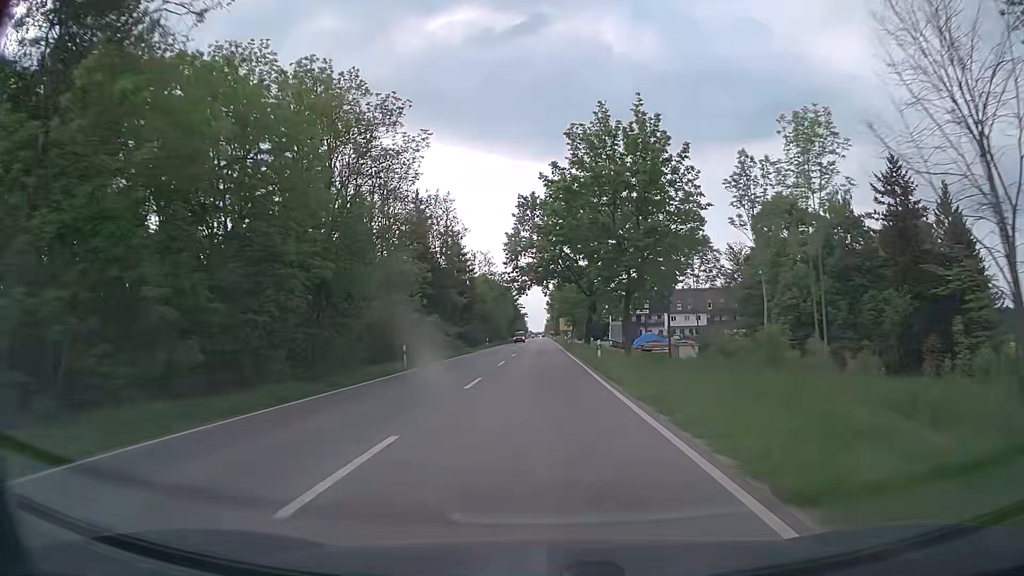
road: secondary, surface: asphalt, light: Day
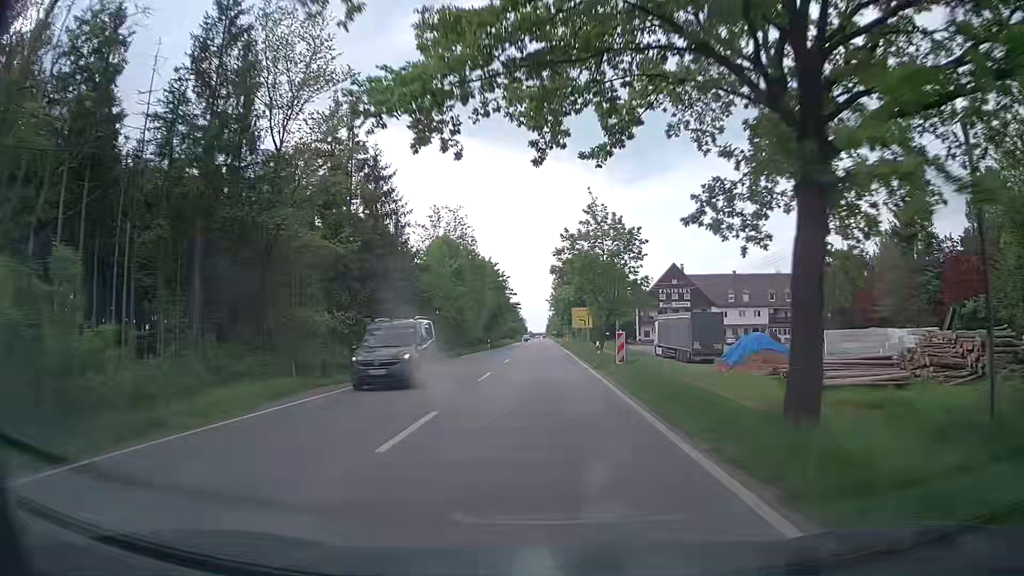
(-0.1, +45.0) m; 0°
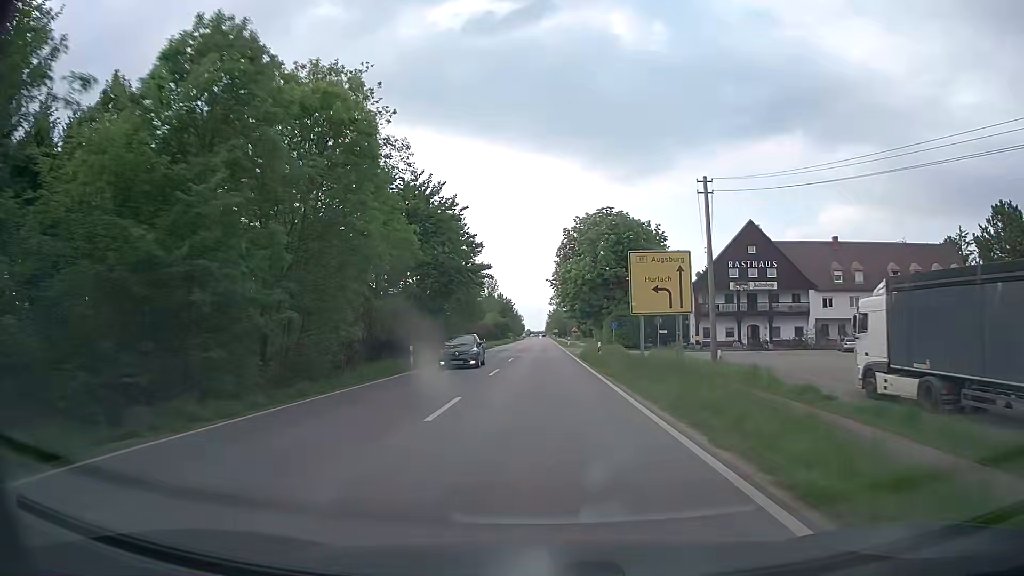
(+0.1, +45.0) m; 0°
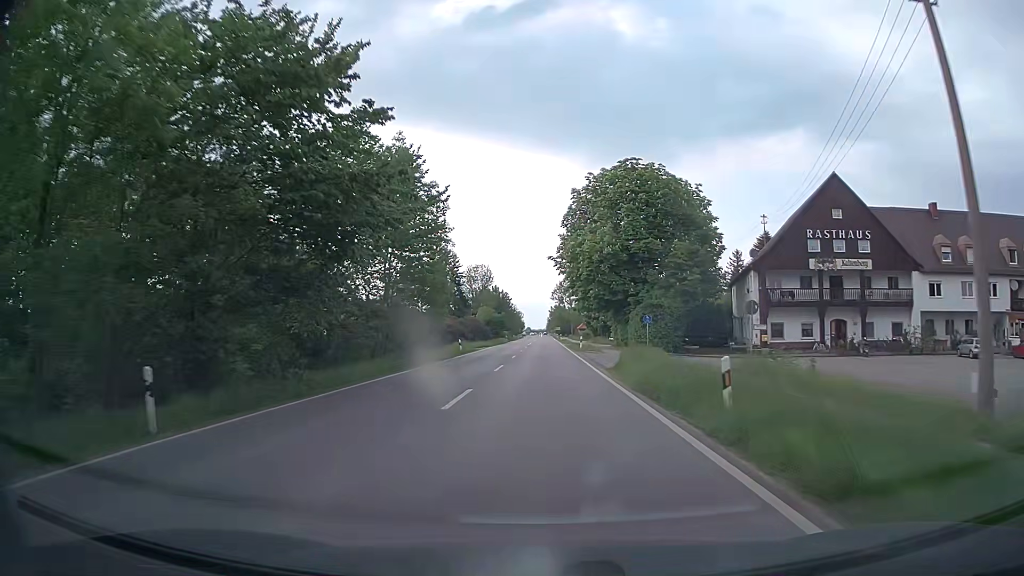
(0.0, +22.6) m; 0°
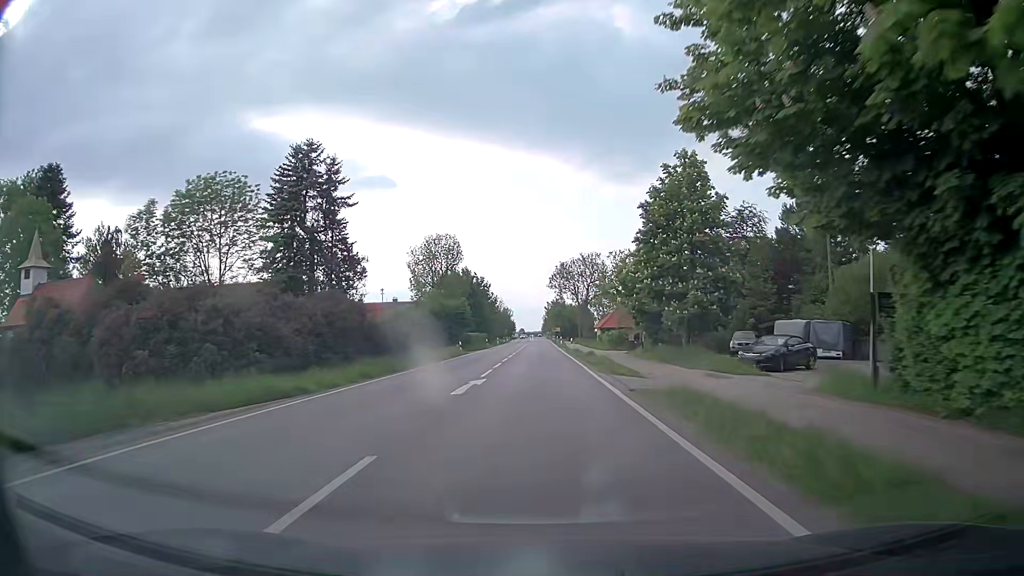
(+0.1, +56.5) m; 0°
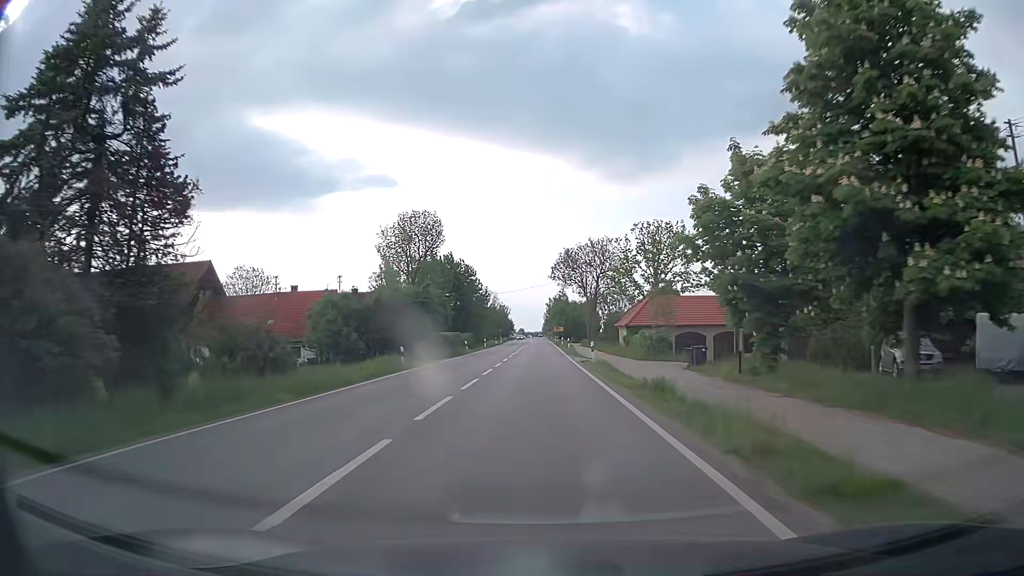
(0.0, +22.6) m; 0°
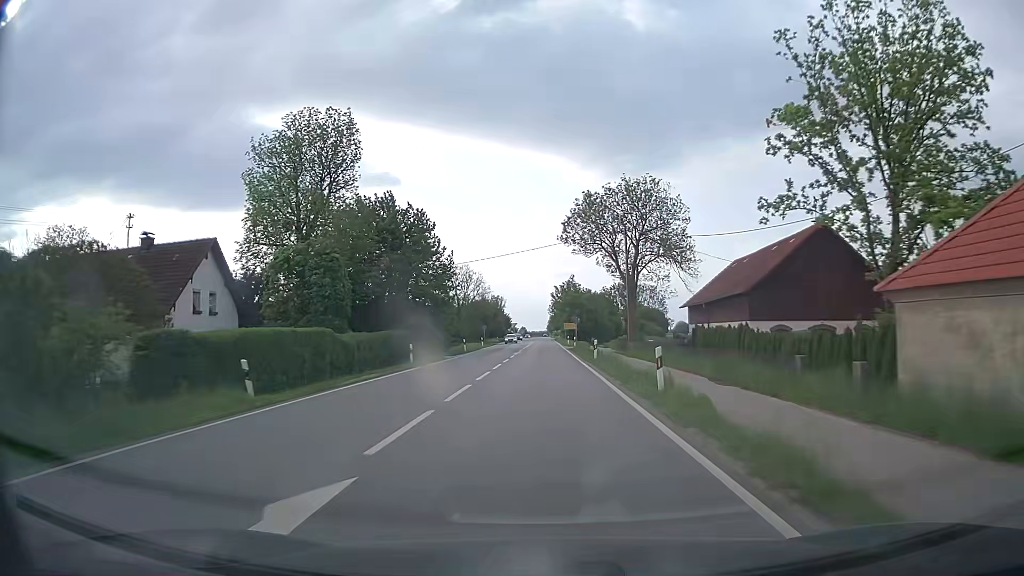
(-0.2, +45.3) m; 0°
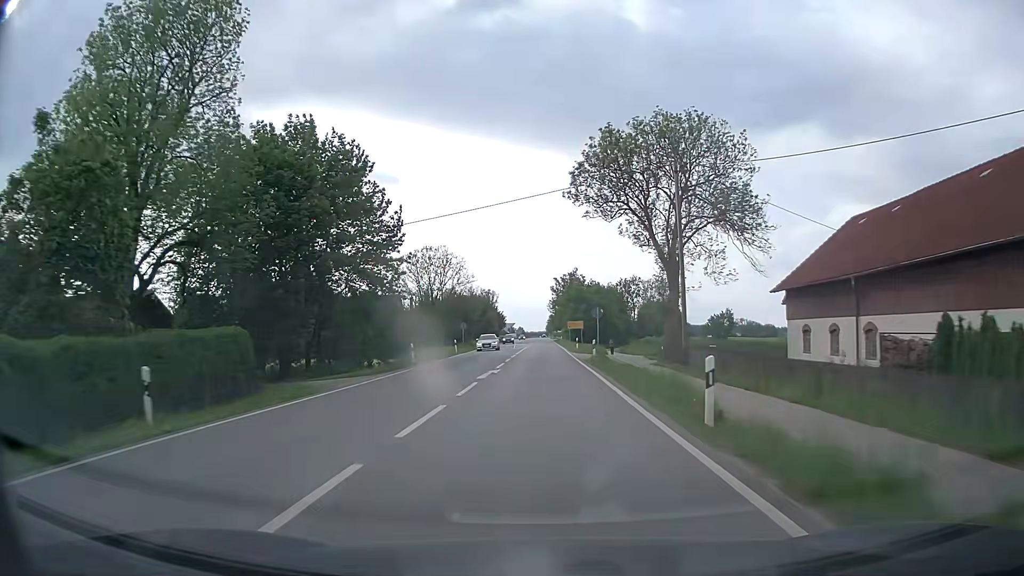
(0.0, +22.6) m; 0°
(0, +10) (0, +20) (0, +30) (0, +40) (0, +50) (0, +60) (0, +70) (0, +80) (0, +90) (0, +100) m
